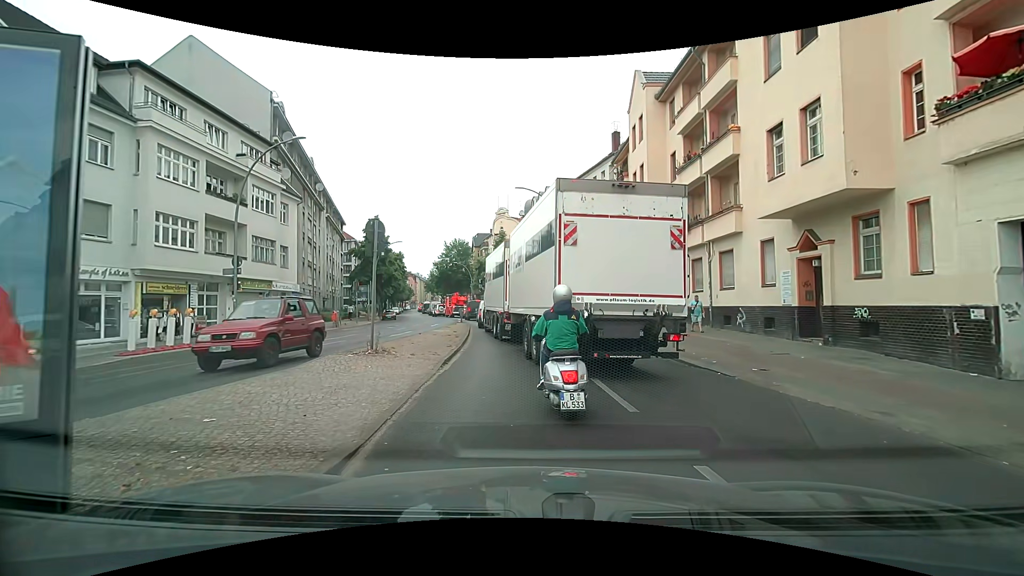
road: secondary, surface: asphalt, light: Day
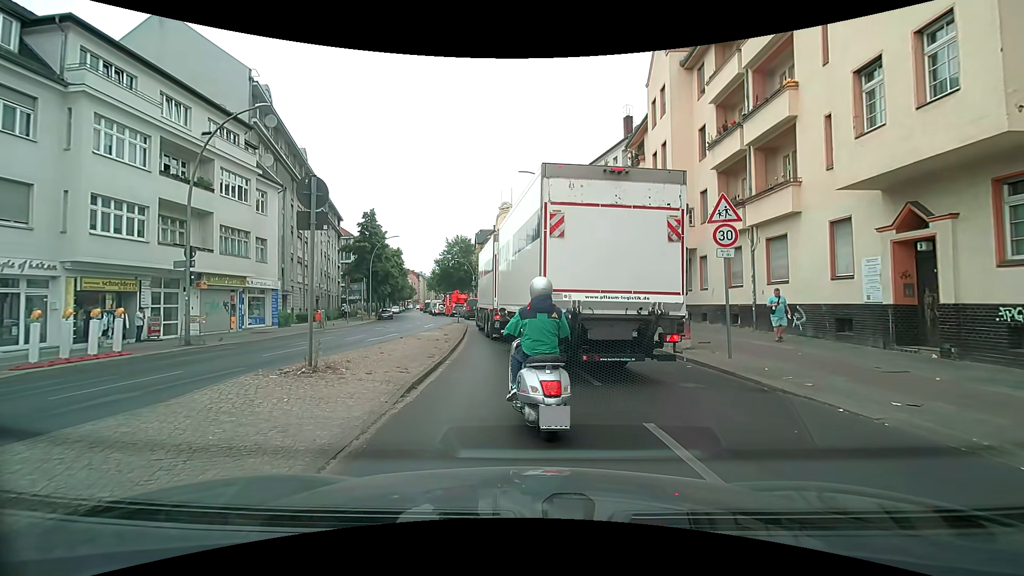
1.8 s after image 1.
(+0.1, +3.9) m; -2°
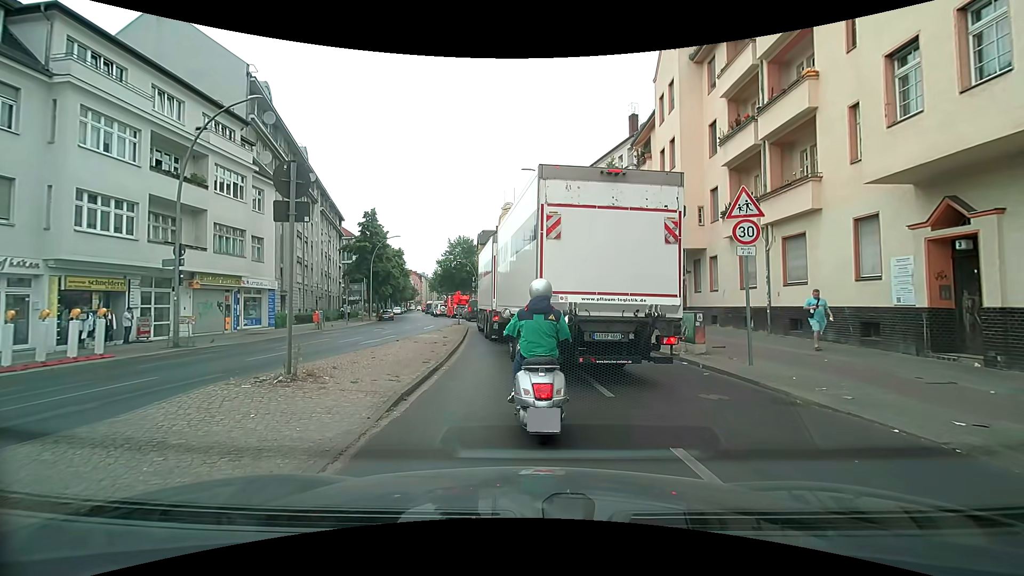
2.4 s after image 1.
(0.0, +0.9) m; +1°
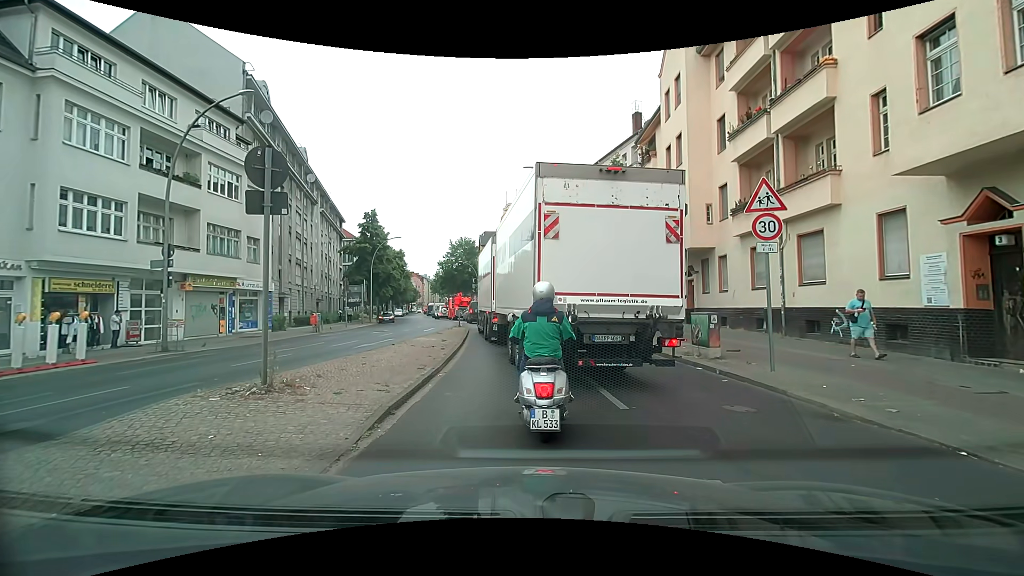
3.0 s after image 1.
(0.0, +0.8) m; 0°
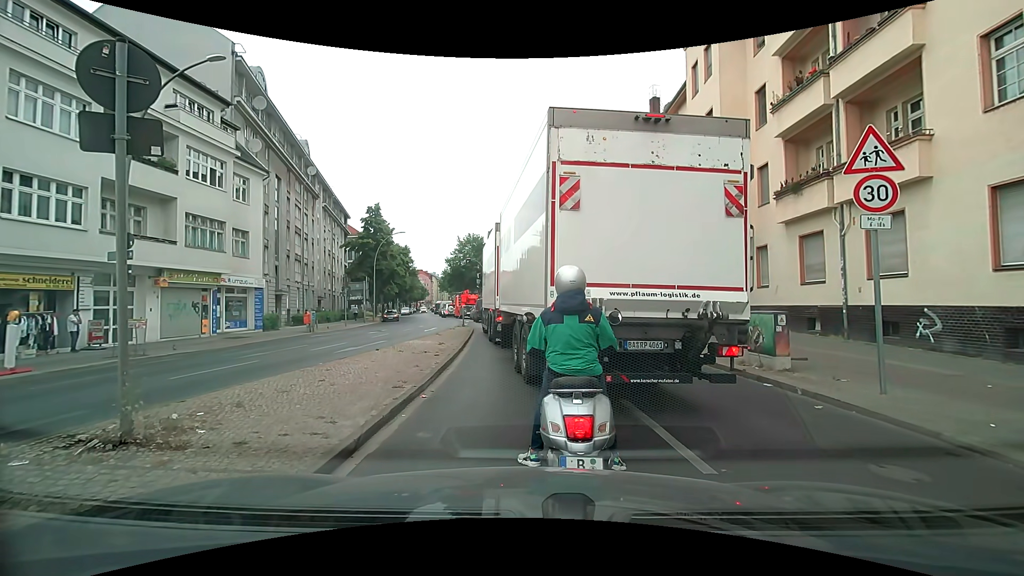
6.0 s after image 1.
(0.0, +2.7) m; 0°
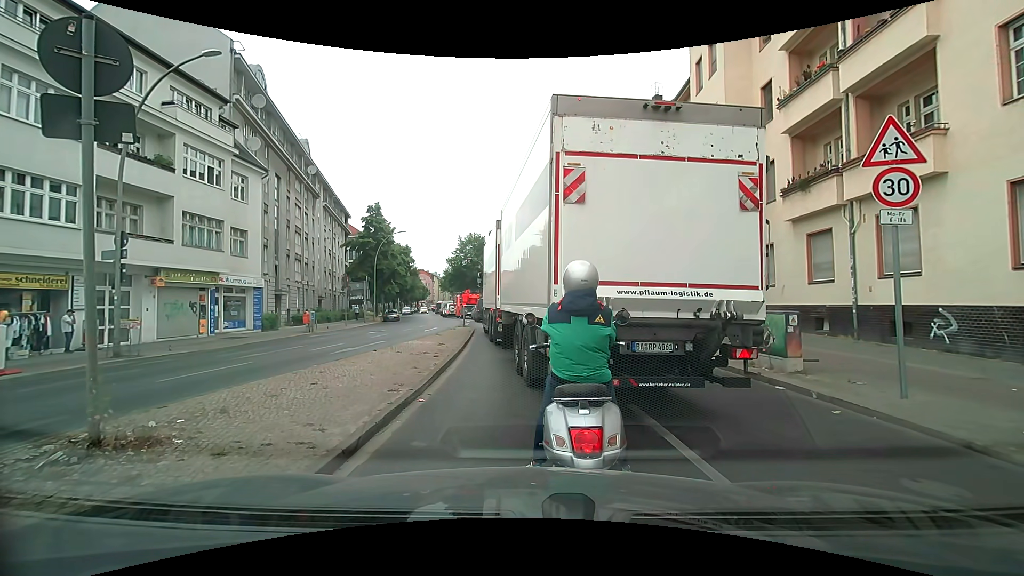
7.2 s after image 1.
(0.0, +0.3) m; 0°
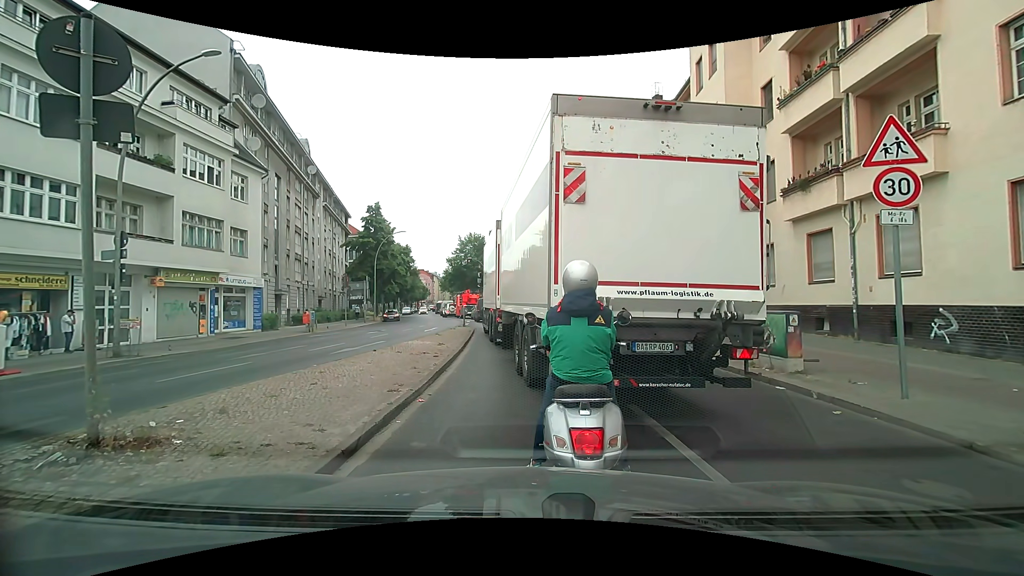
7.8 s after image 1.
(0.0, +0.1) m; 0°
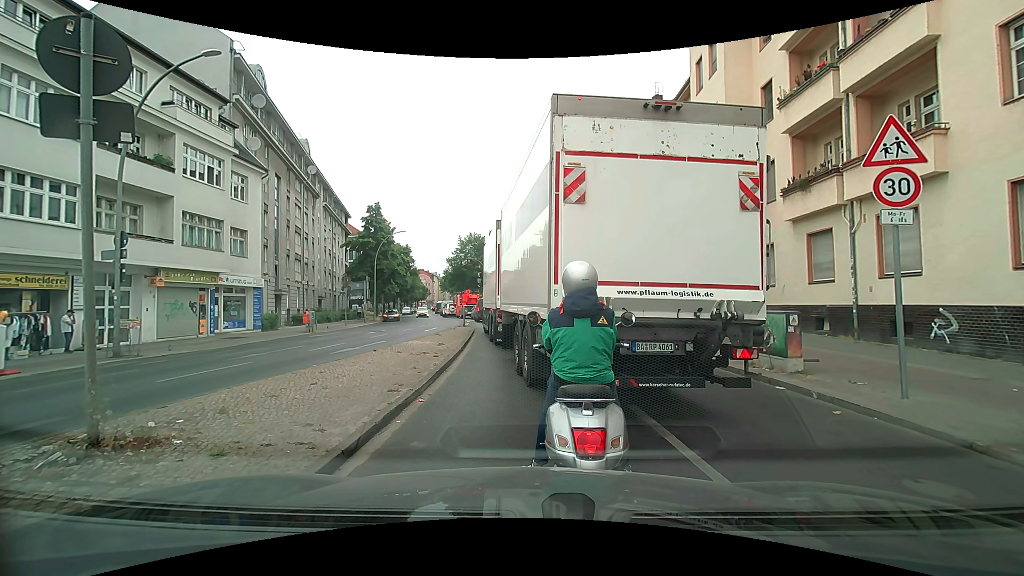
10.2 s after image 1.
(0.0, 0.0) m; 0°
